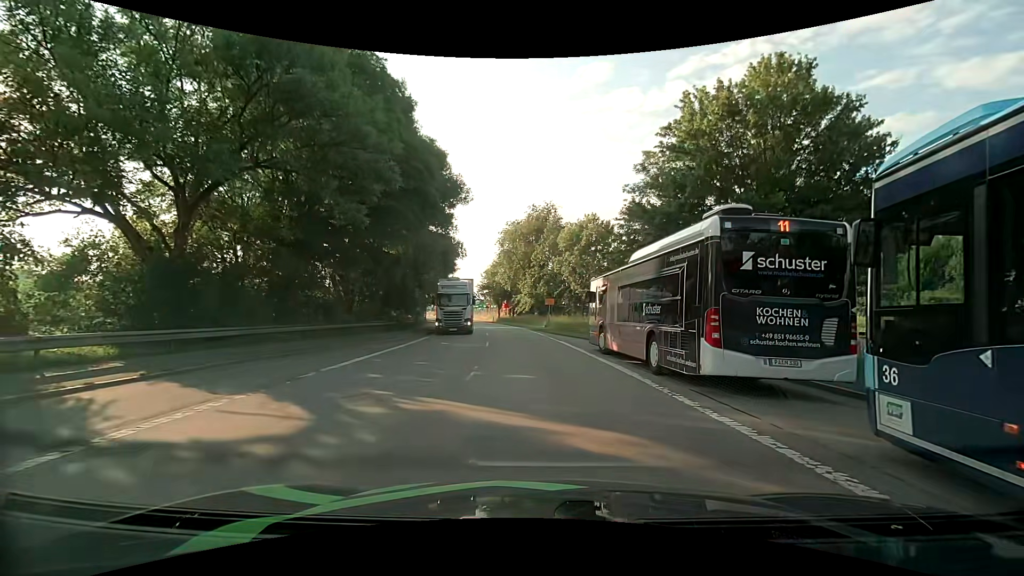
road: primary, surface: asphalt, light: Day
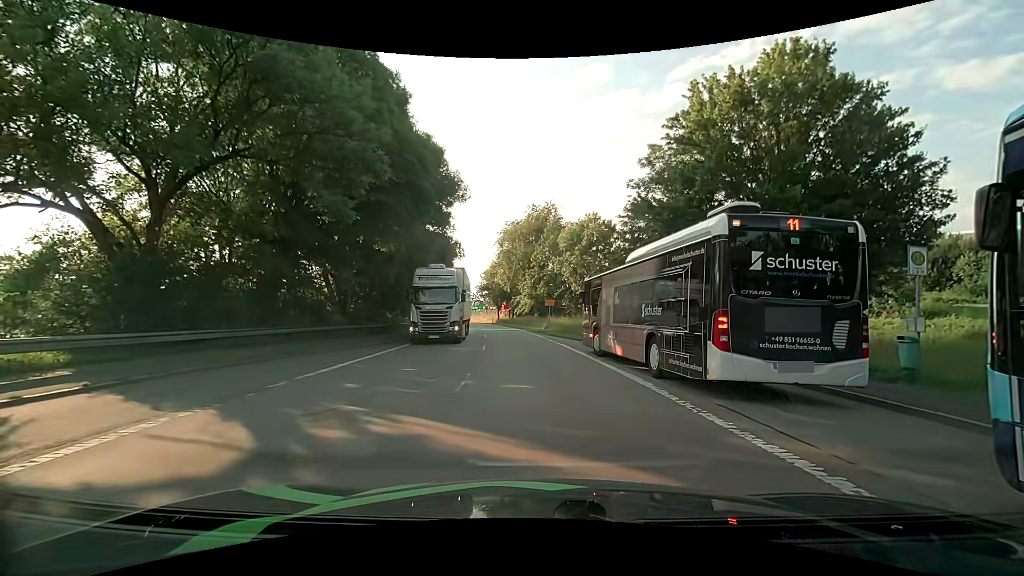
(0.0, +1.4) m; 0°
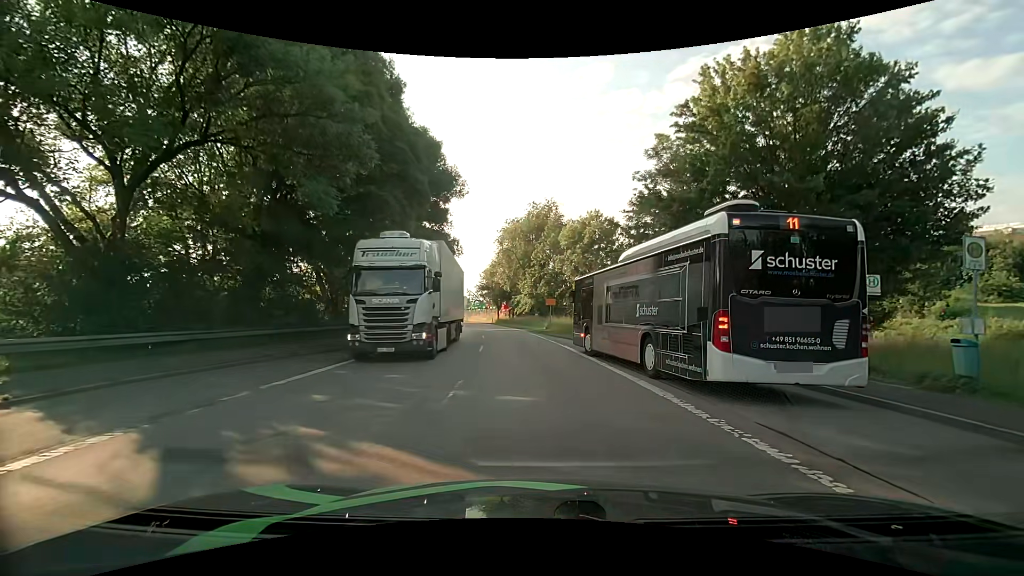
(0.0, +1.5) m; 0°
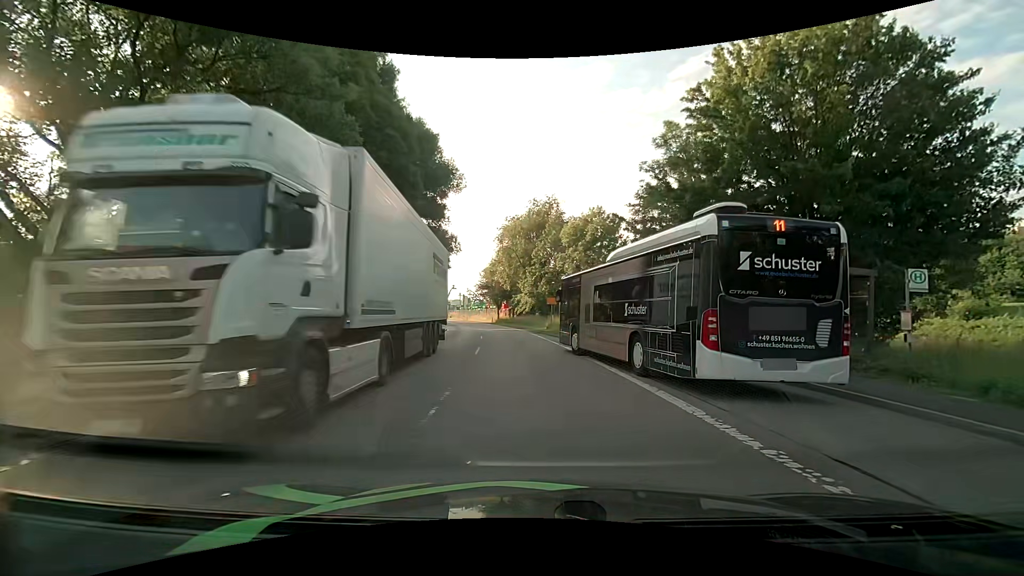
(0.0, +1.6) m; 0°
